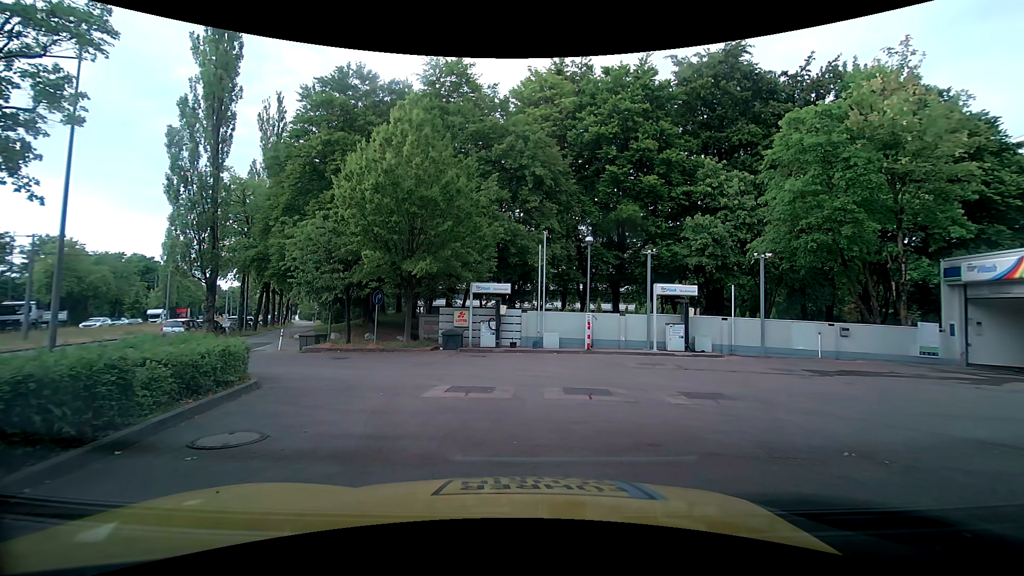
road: service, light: Day
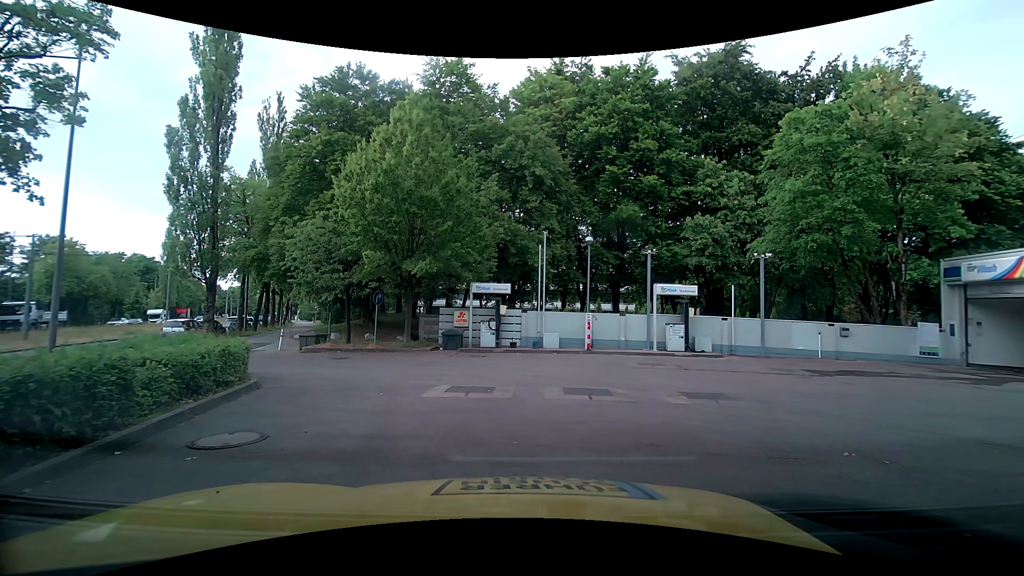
(0.0, 0.0) m; 0°
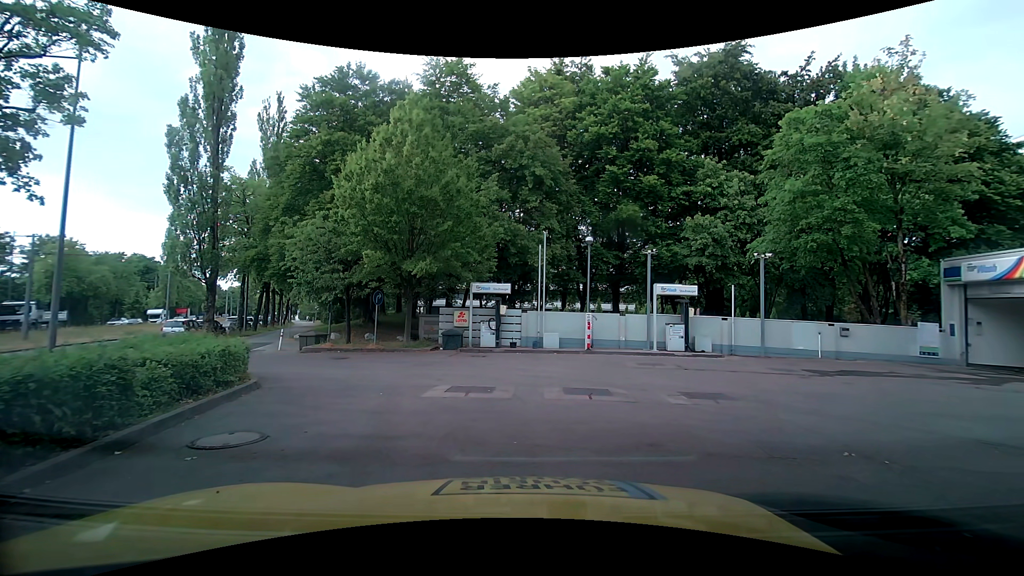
(0.0, 0.0) m; 0°
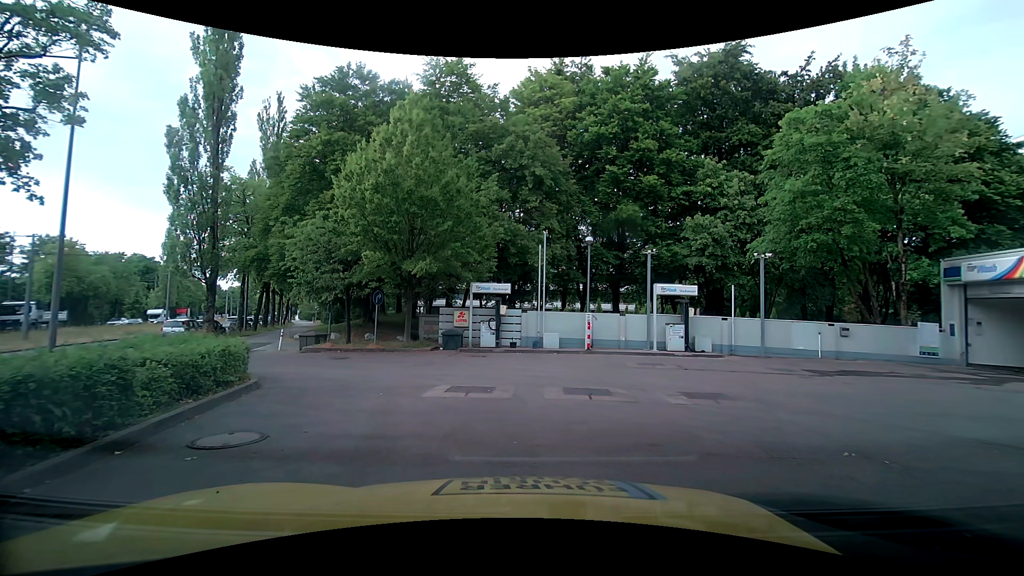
(0.0, 0.0) m; 0°
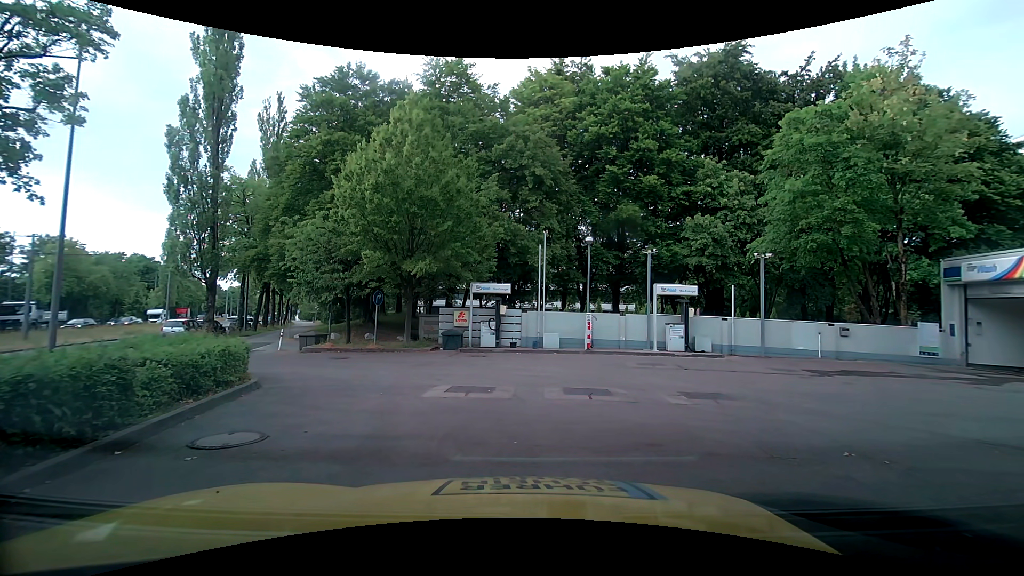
(0.0, 0.0) m; 0°
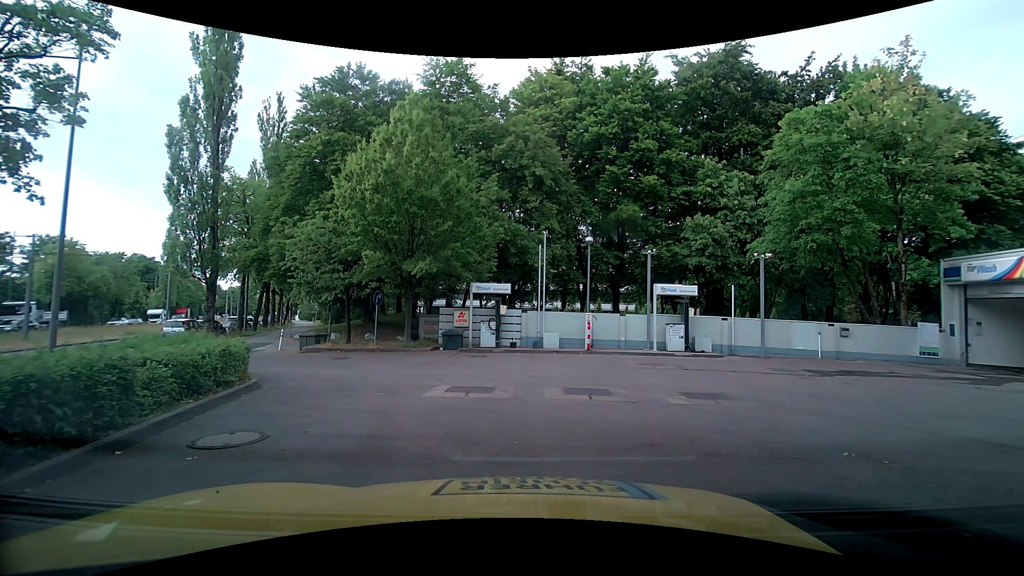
(0.0, 0.0) m; 0°
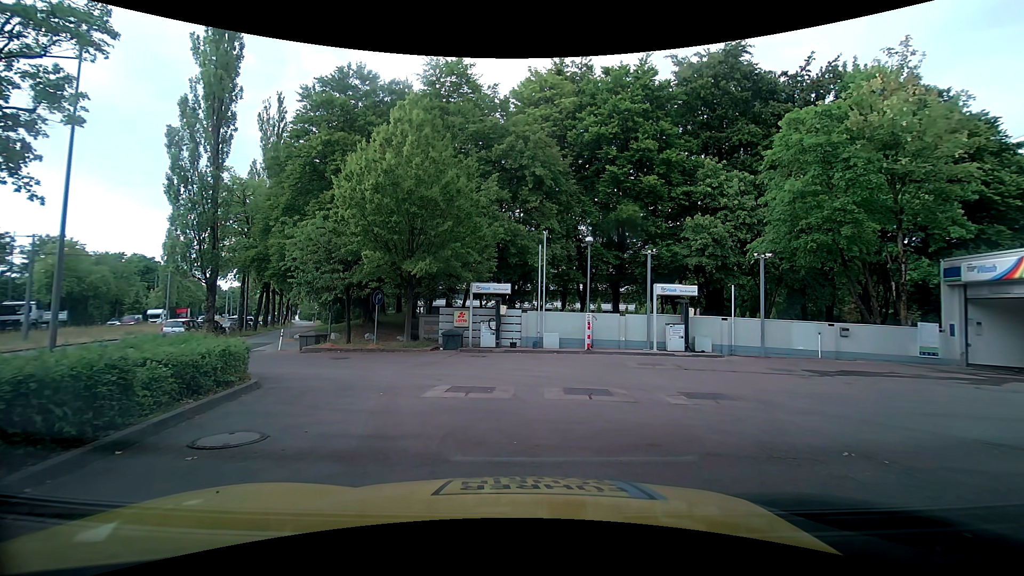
(0.0, 0.0) m; 0°
